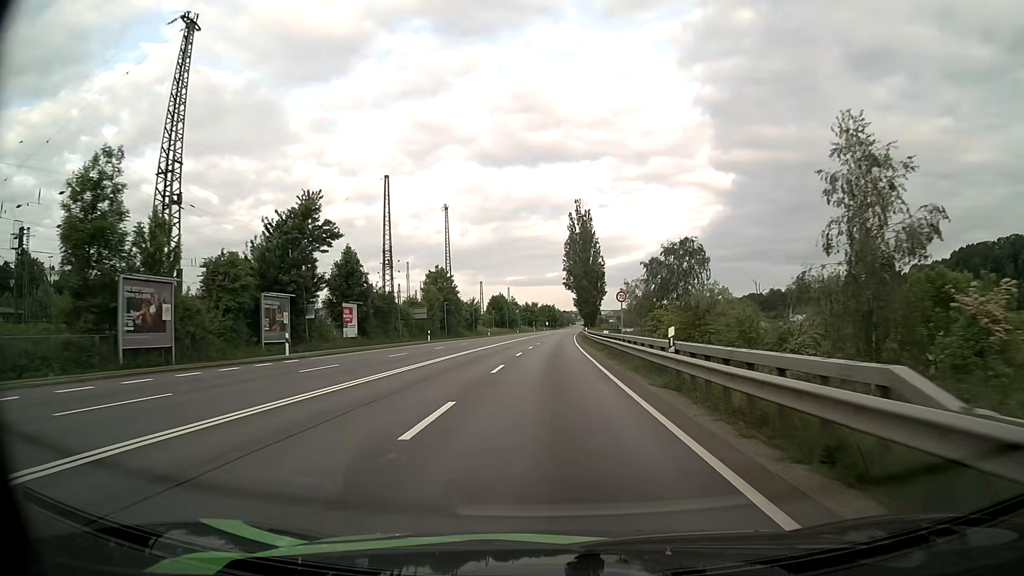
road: primary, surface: asphalt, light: Day
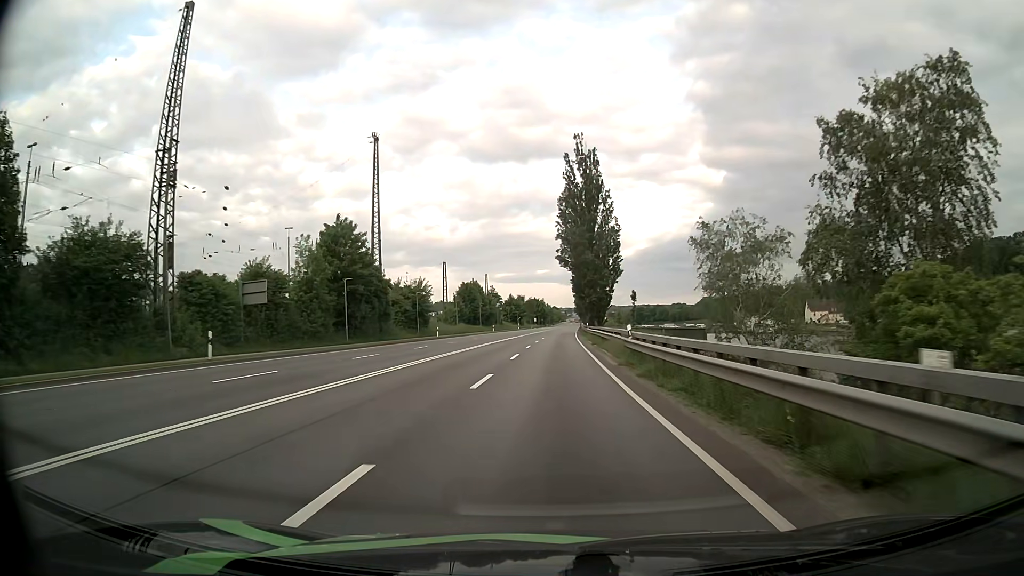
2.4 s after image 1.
(+0.4, +41.7) m; +1°
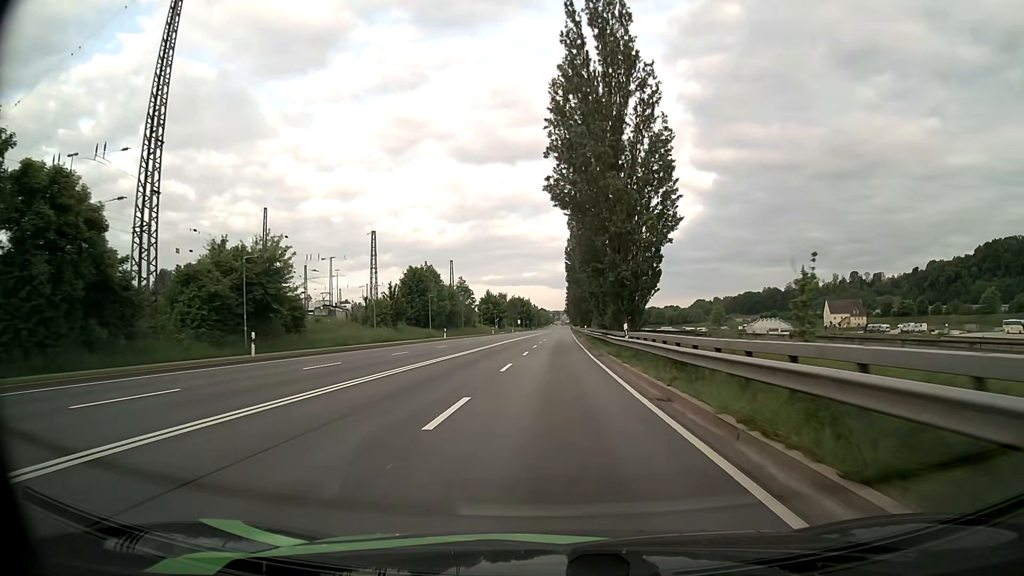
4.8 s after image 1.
(+0.4, +41.7) m; +1°
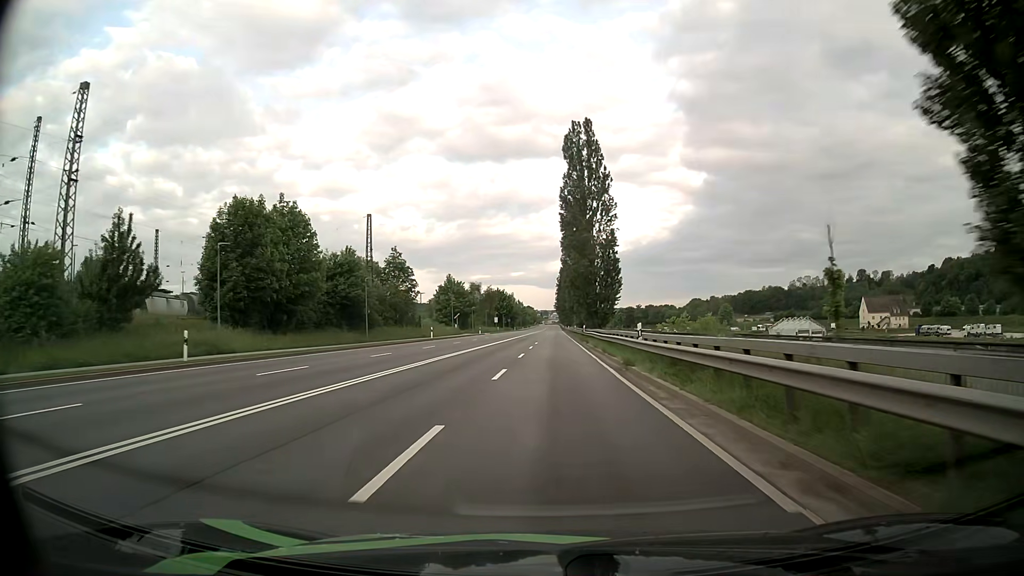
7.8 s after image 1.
(+0.3, +52.0) m; +1°
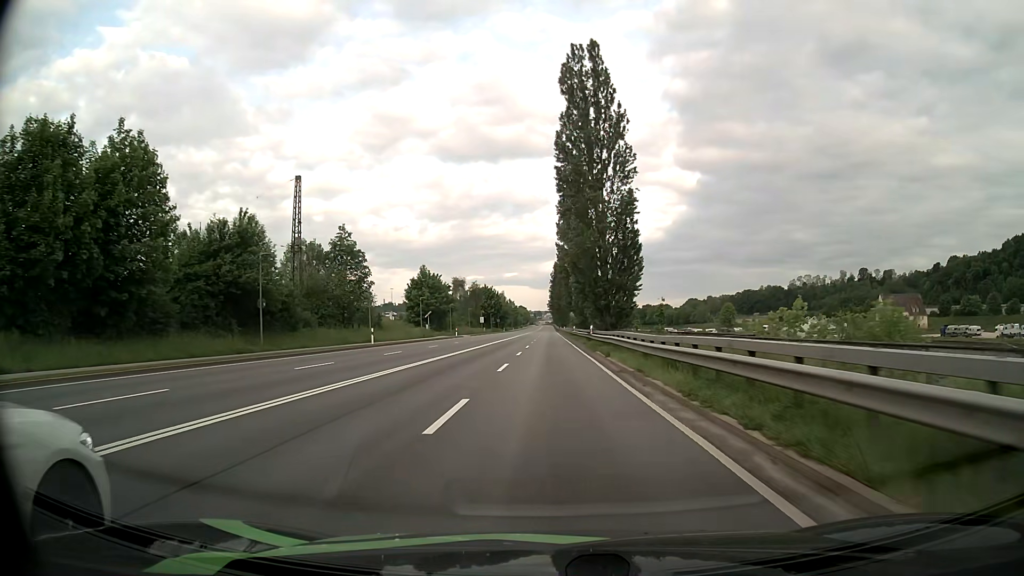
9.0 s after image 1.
(+0.2, +20.7) m; +1°
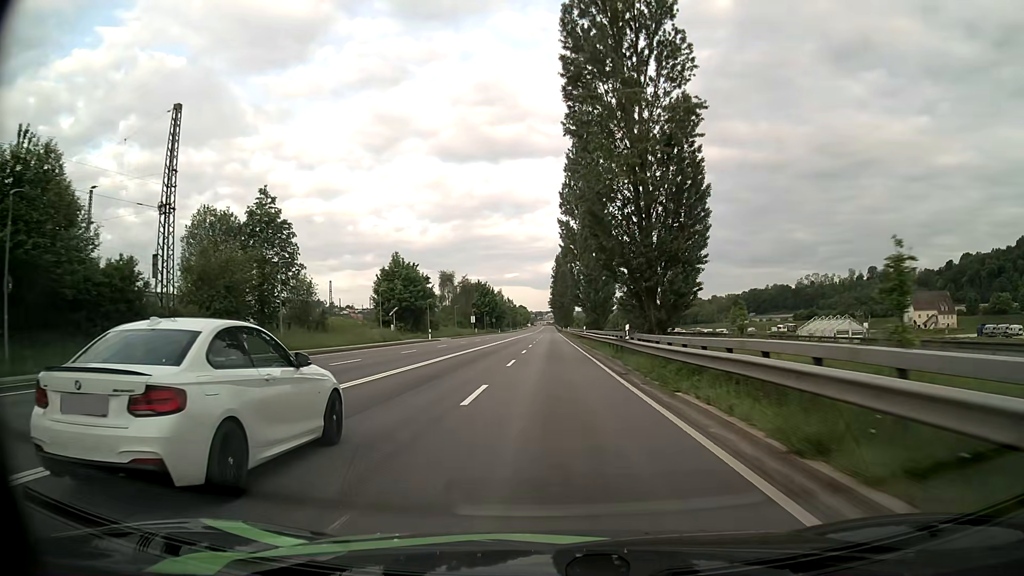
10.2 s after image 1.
(0.0, +20.7) m; 0°
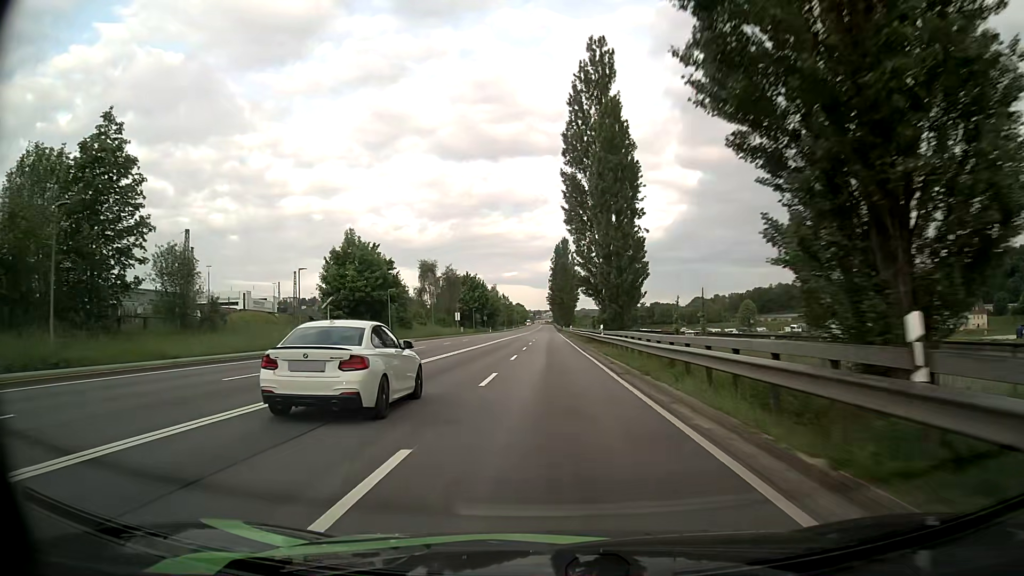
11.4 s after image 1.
(+0.1, +20.7) m; 0°
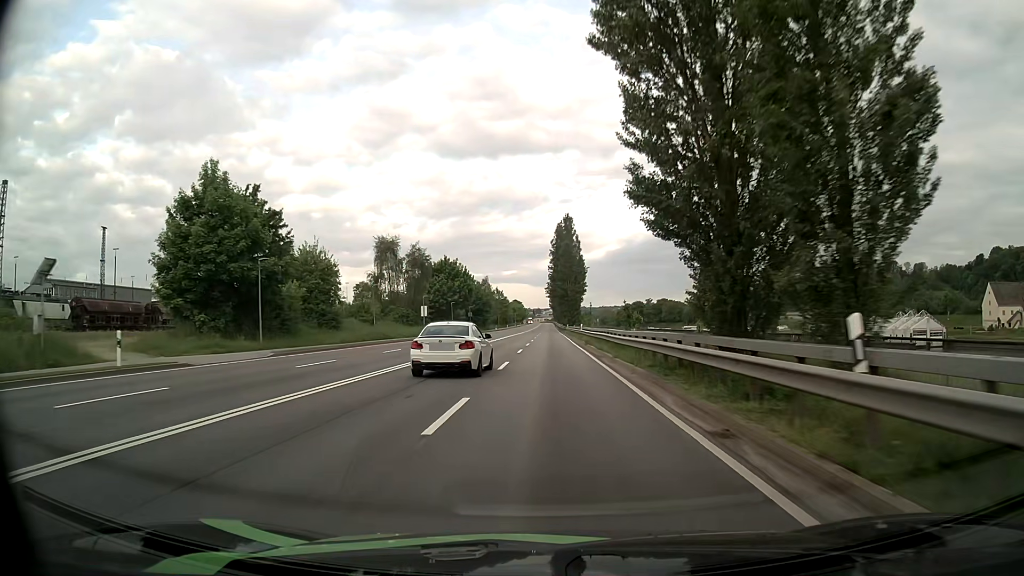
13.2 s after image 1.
(0.0, +31.0) m; 0°
(0, +10) (0, +20) (0, +30) (0, +40) (0, +50) (0, +60) (0, +70) (0, +80) (0, +90) (0, +100) m
